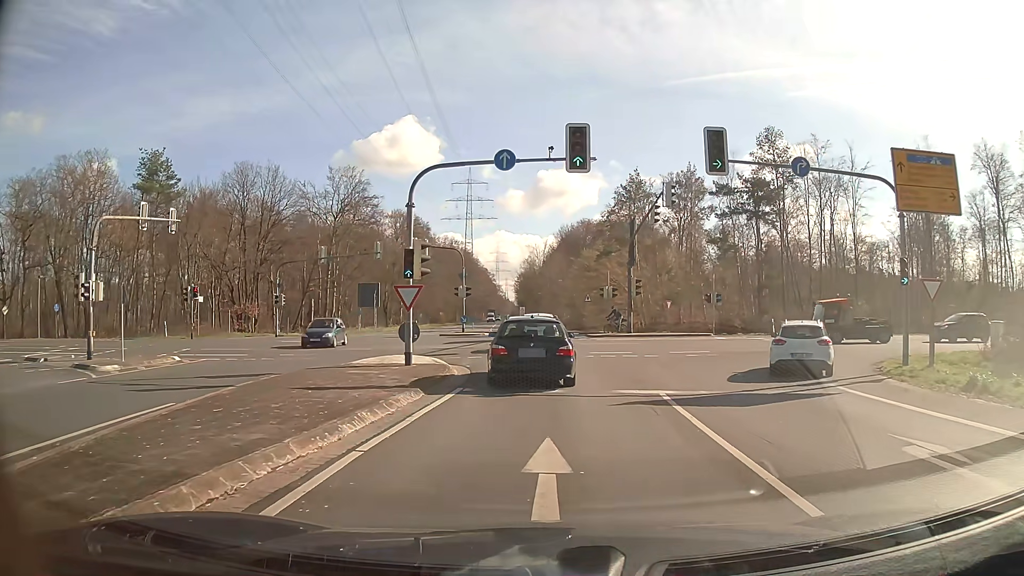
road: secondary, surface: asphalt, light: Day
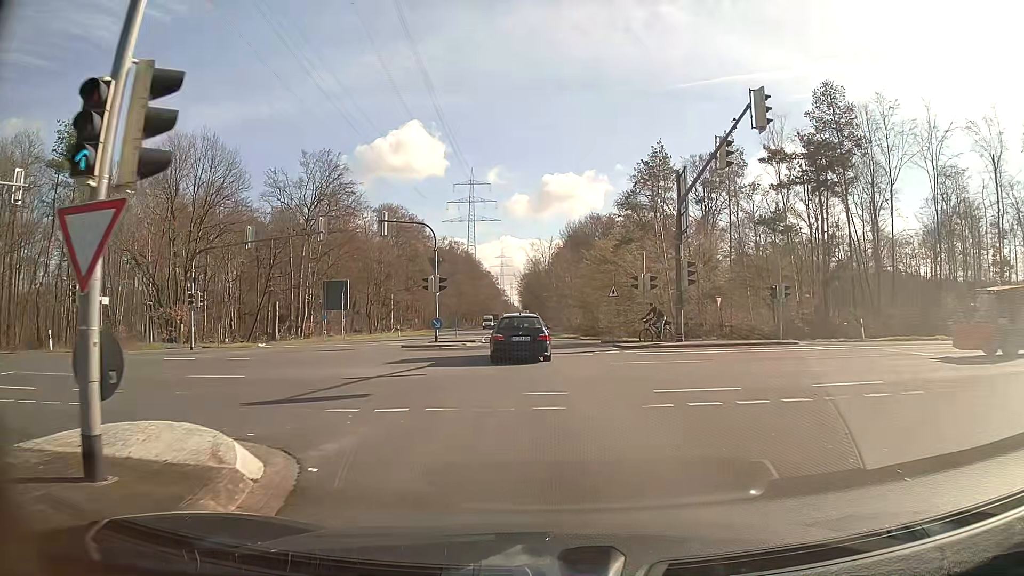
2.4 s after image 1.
(-0.3, +14.4) m; -1°
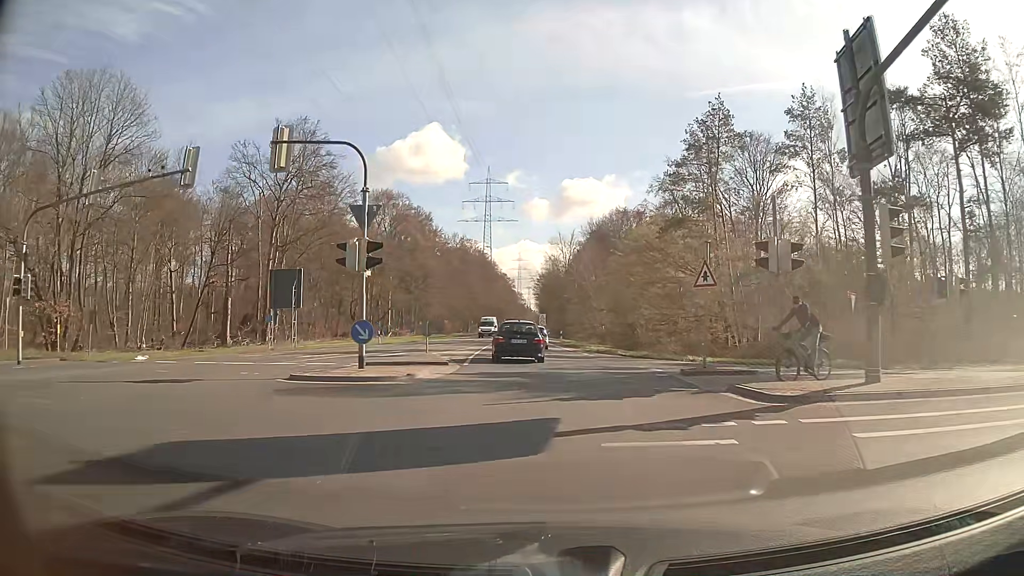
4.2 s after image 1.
(-0.3, +16.3) m; -2°
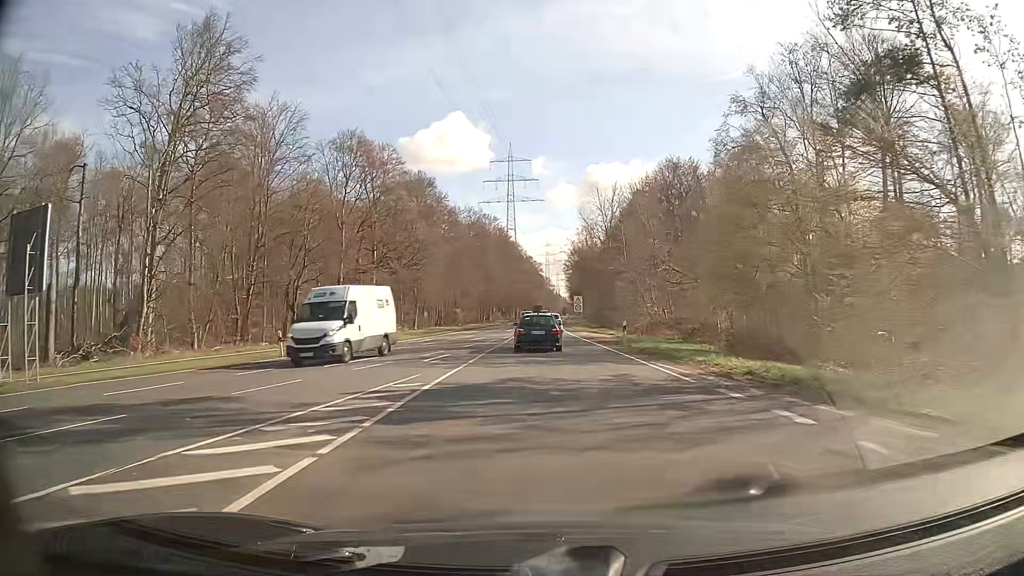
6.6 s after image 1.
(-0.8, +28.0) m; -3°
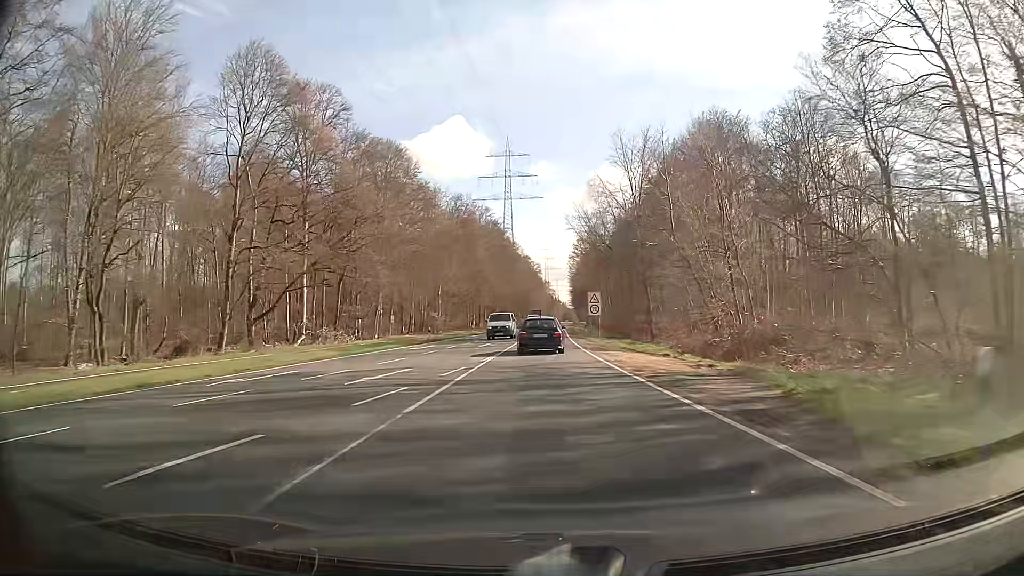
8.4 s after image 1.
(0.0, +25.6) m; 0°
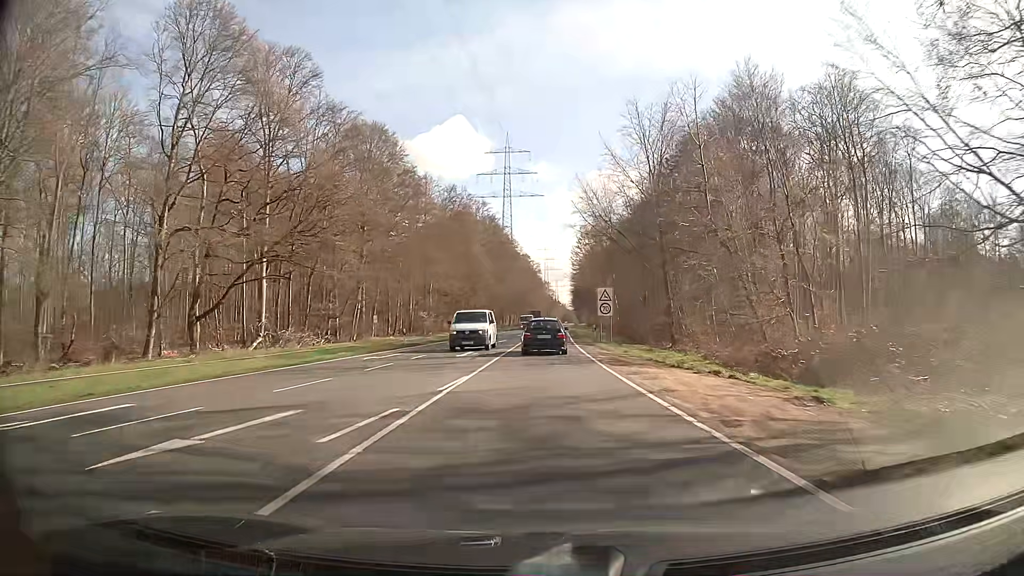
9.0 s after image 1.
(0.0, +9.3) m; 0°
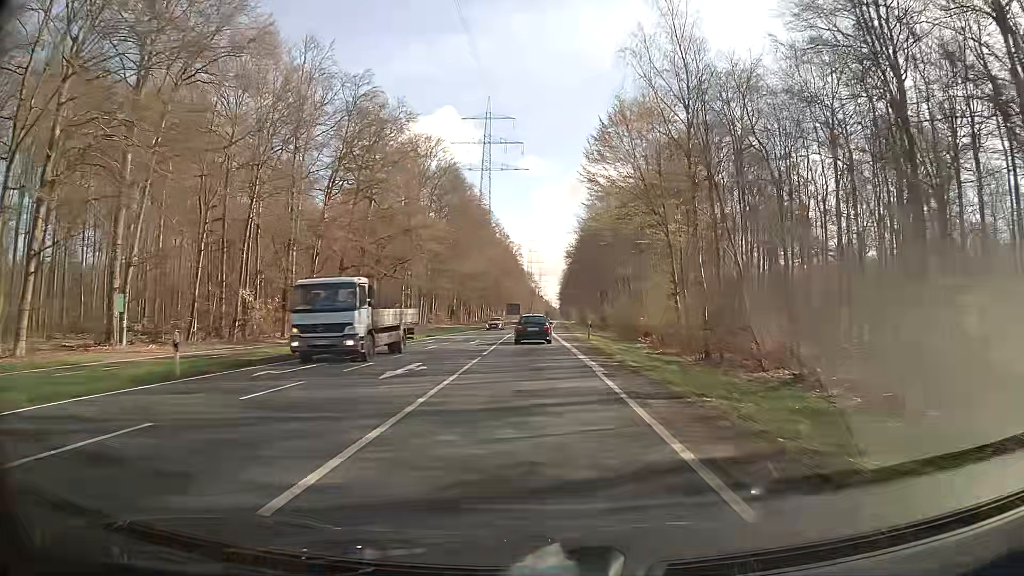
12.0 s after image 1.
(+0.7, +51.2) m; +2°
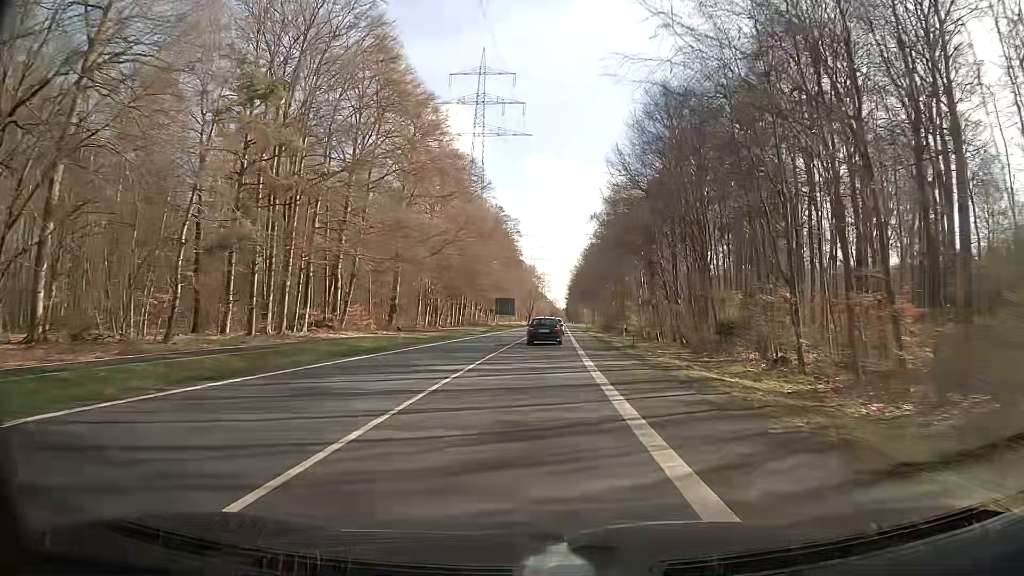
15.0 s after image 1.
(-0.3, +56.2) m; 0°
(0, +10) (0, +20) (0, +30) (0, +40) (+1, +50) (+1, +60) (+1, +70) (+2, +80) (+2, +90) (+2, +100) m
